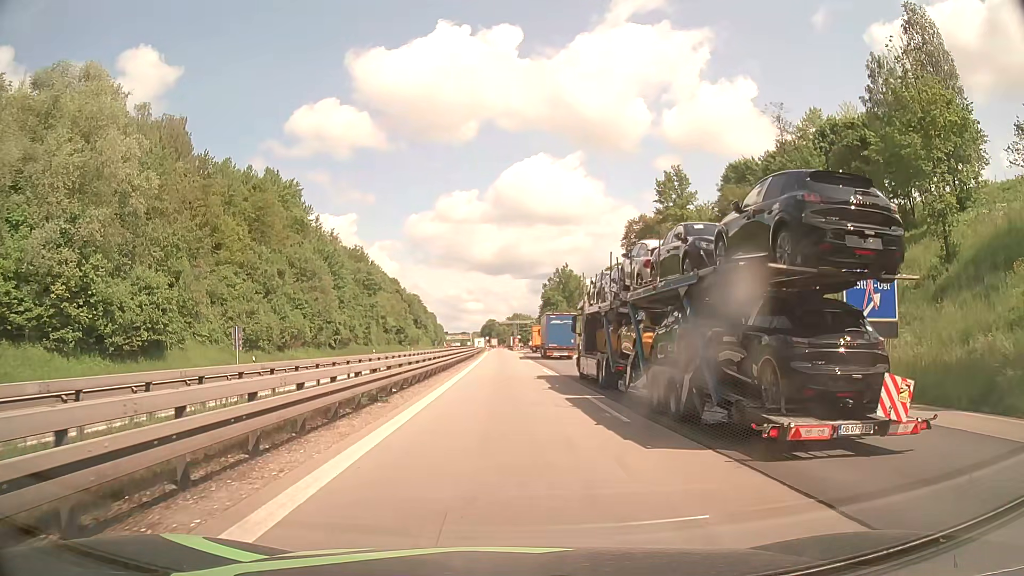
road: motorway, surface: asphalt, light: Day
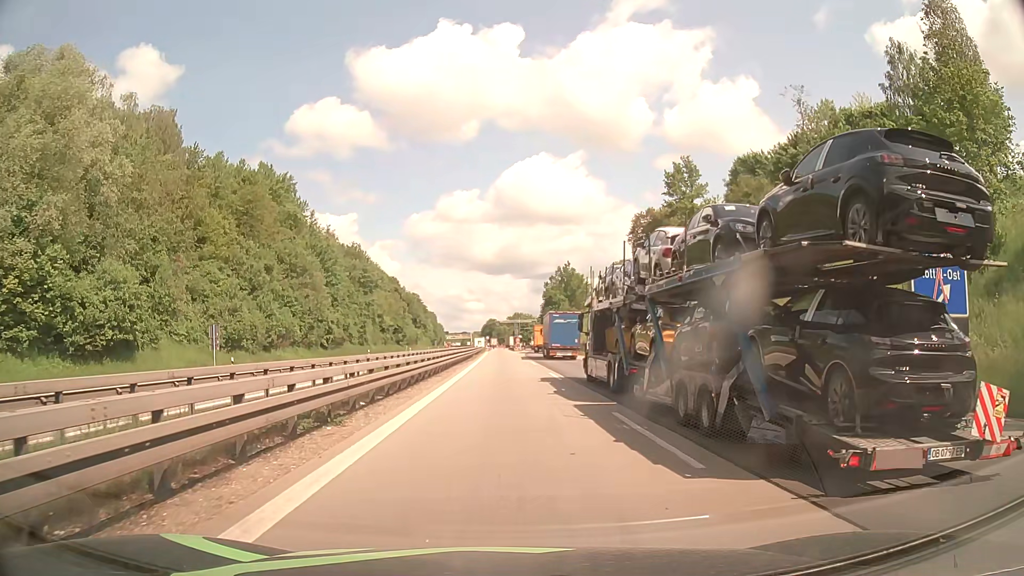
(0.0, +4.5) m; 0°
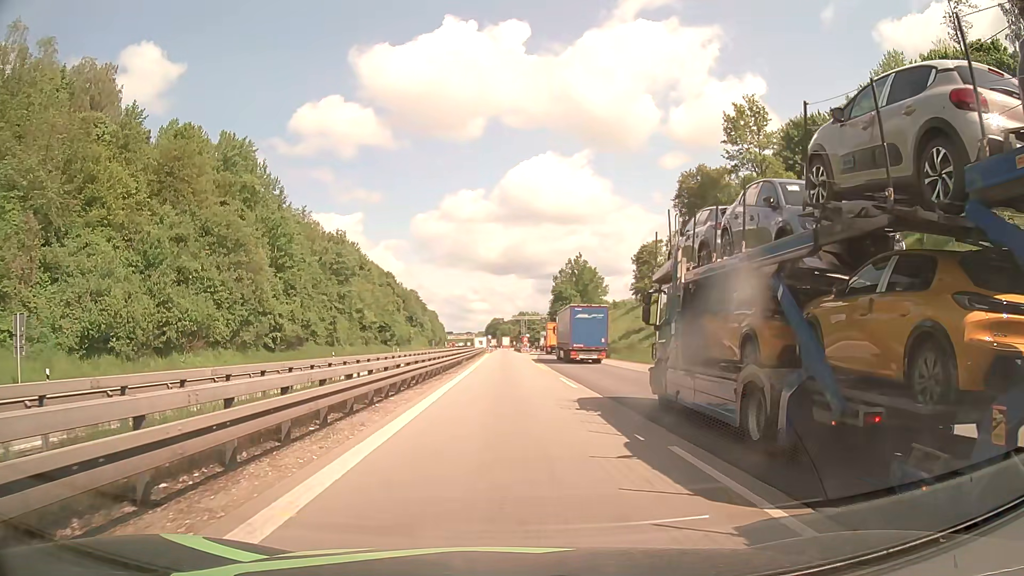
(0.0, +22.6) m; 0°
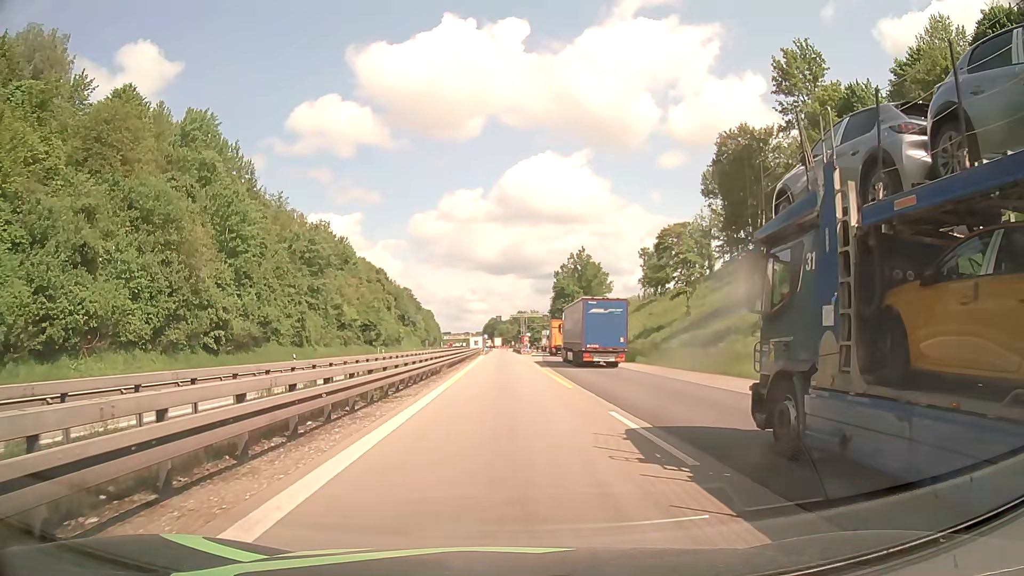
(0.0, +13.5) m; +1°
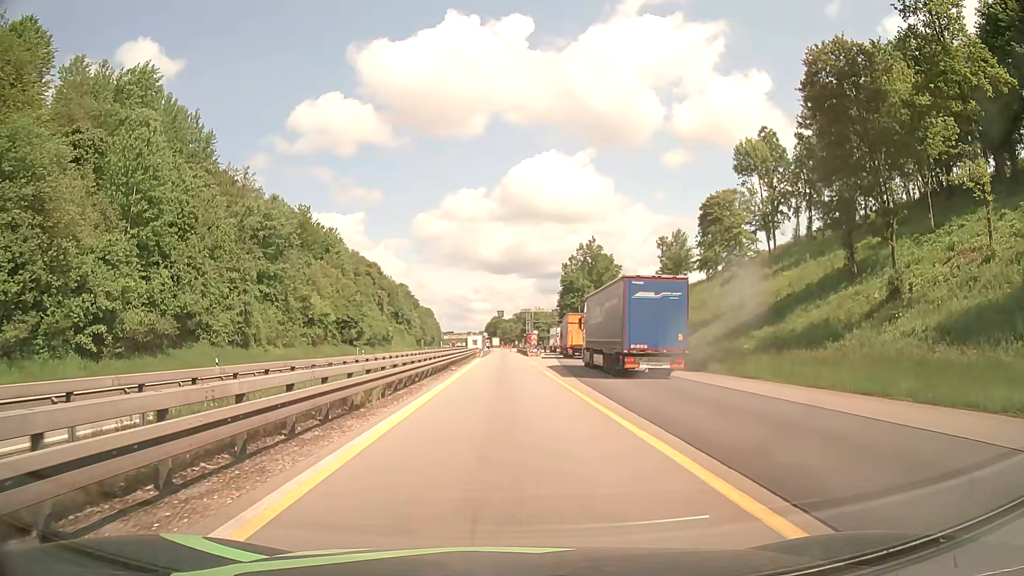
(-0.2, +17.9) m; -1°
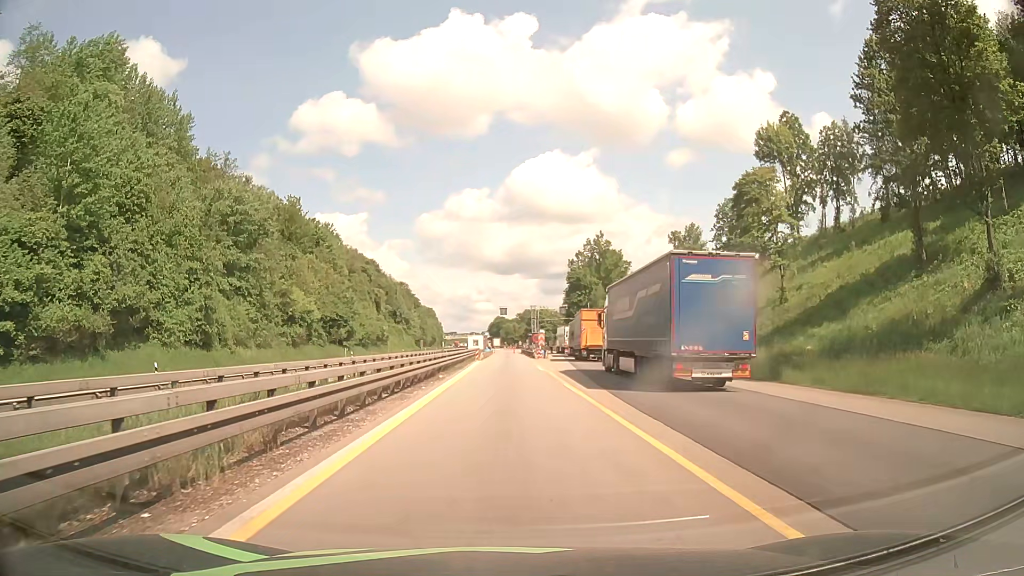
(0.0, +8.9) m; 0°
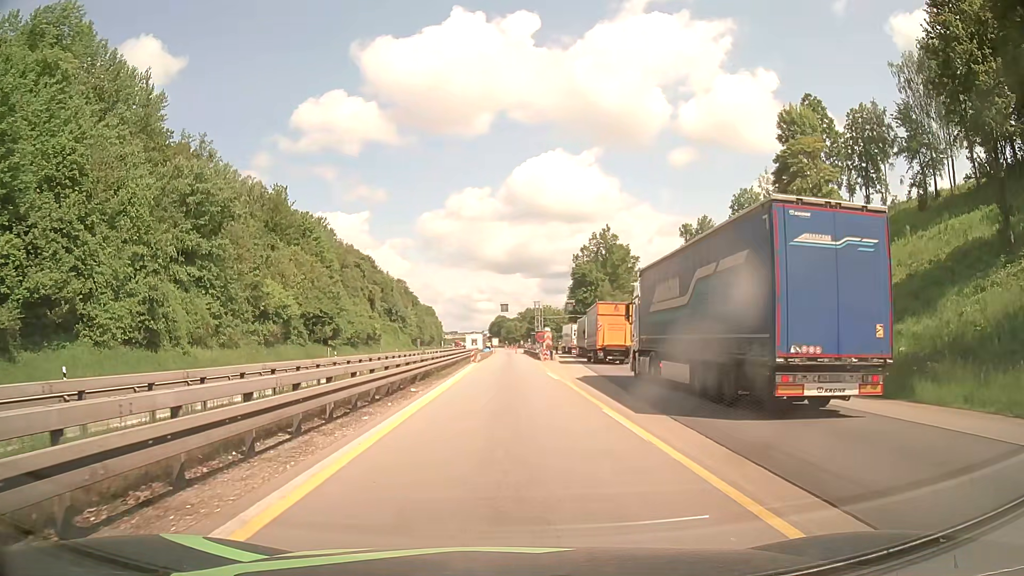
(0.0, +8.9) m; 0°
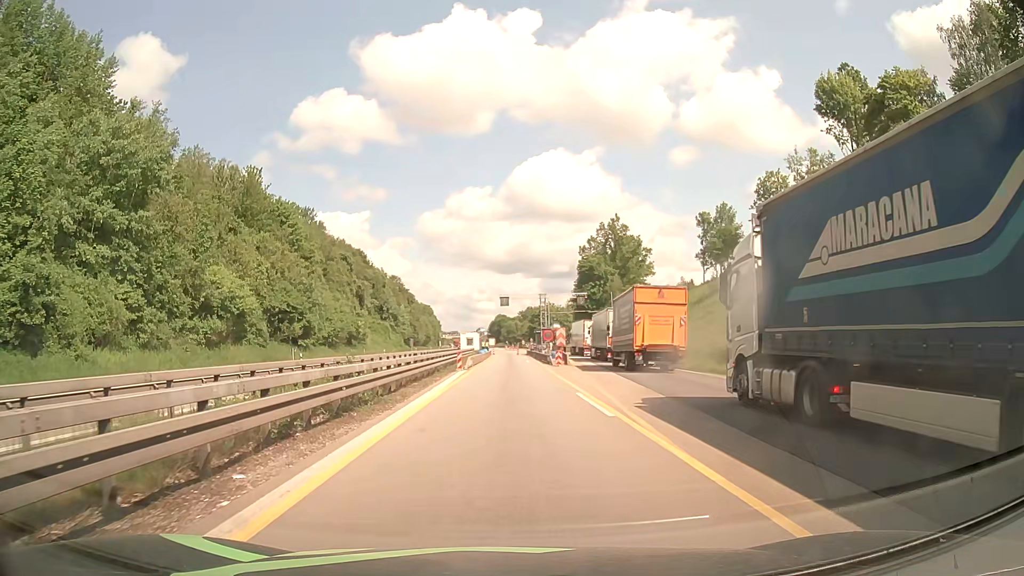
(0.0, +13.4) m; 0°
(0, +10) (0, +20) (0, +30) (0, +40) (0, +50) (0, +60) (0, +70) (0, +80) (0, +90) (0, +100) m
